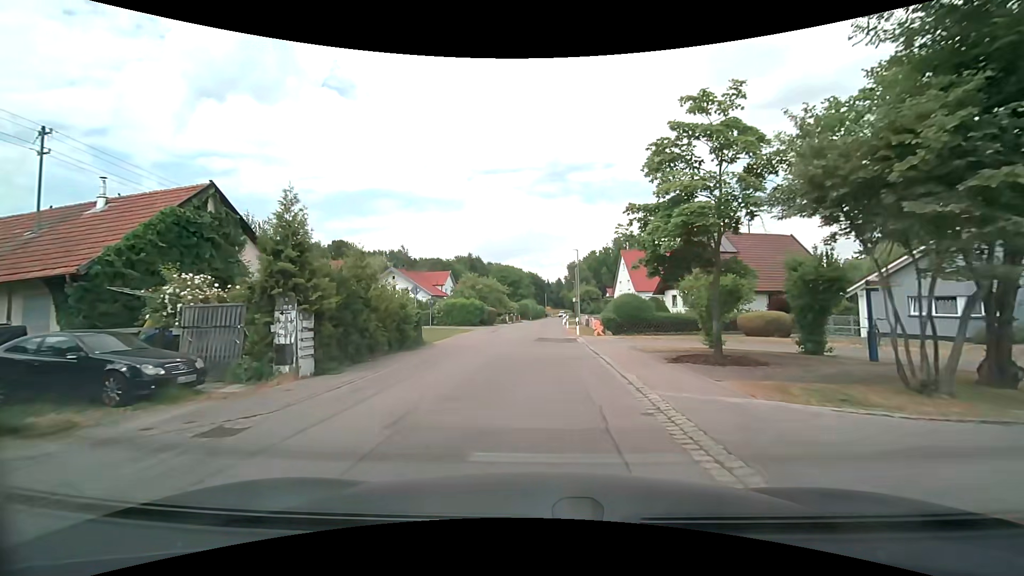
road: residential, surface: asphalt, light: Day
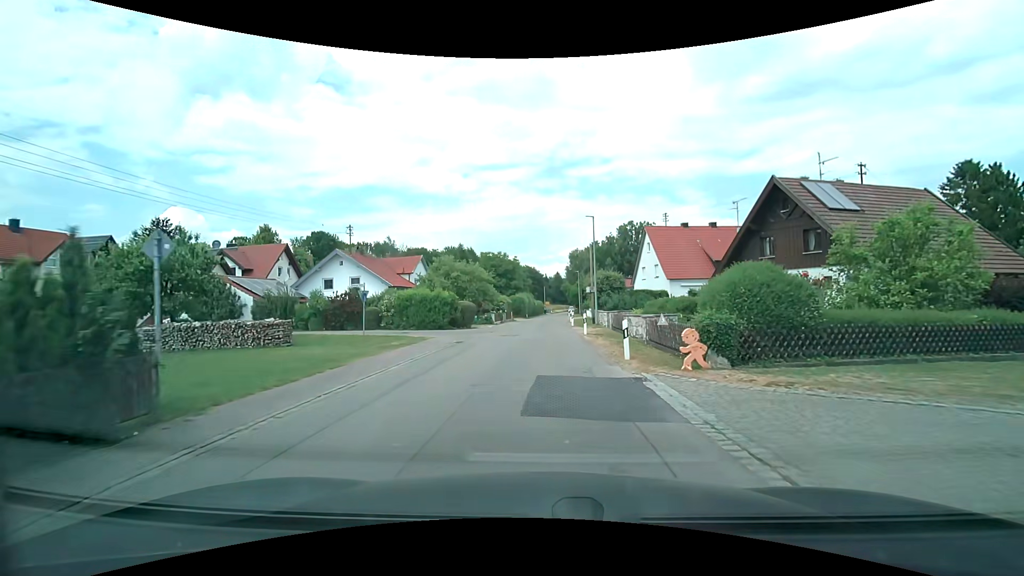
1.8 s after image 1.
(-0.1, +16.4) m; 0°
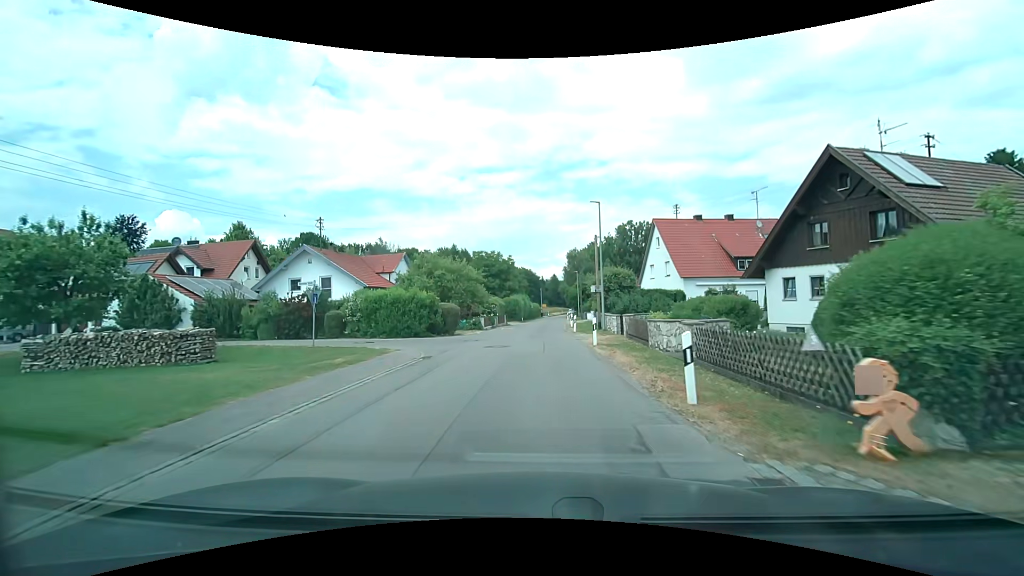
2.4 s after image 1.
(0.0, +5.7) m; 0°
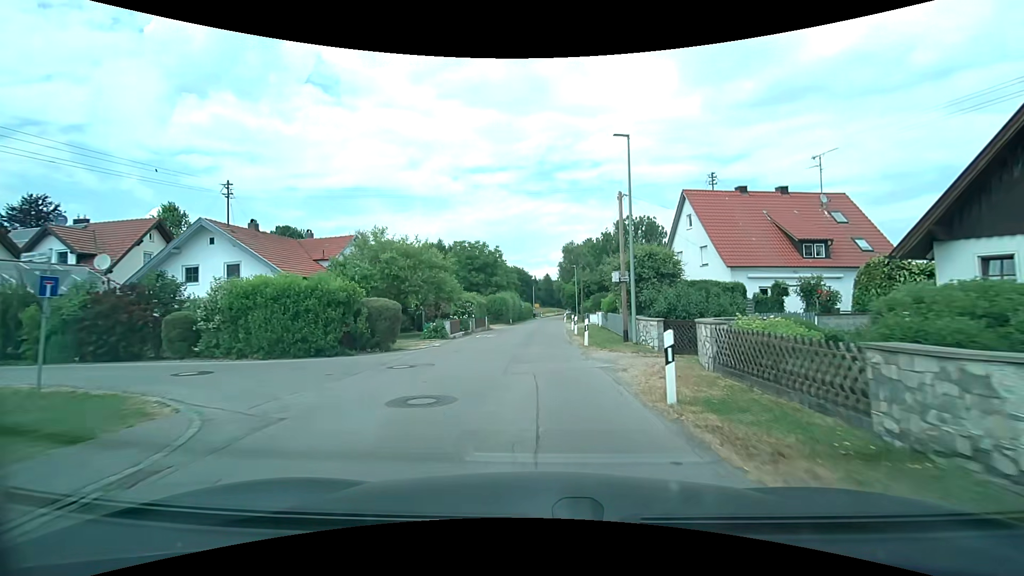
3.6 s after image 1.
(+0.1, +11.5) m; +1°
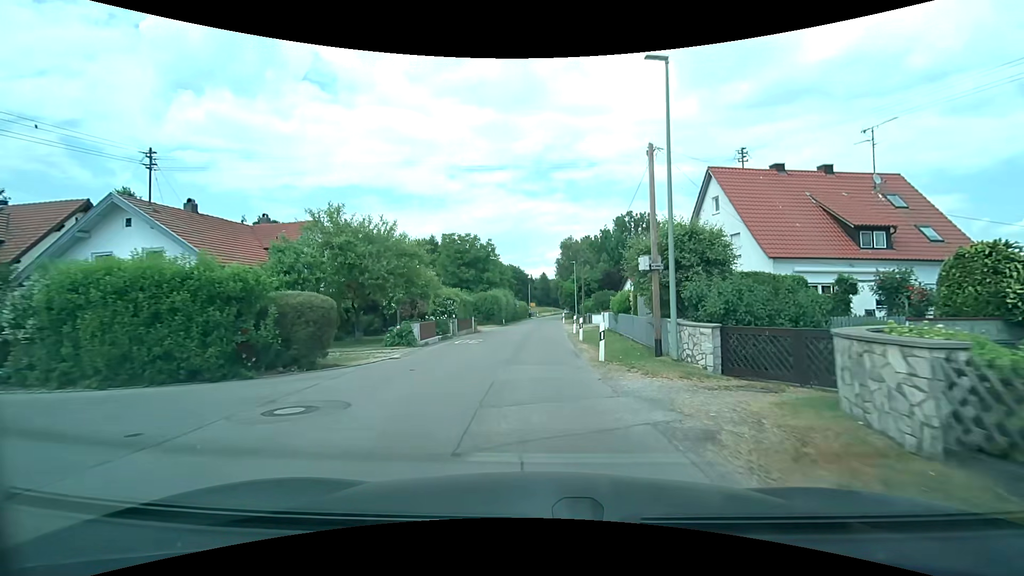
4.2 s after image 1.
(0.0, +5.8) m; 0°
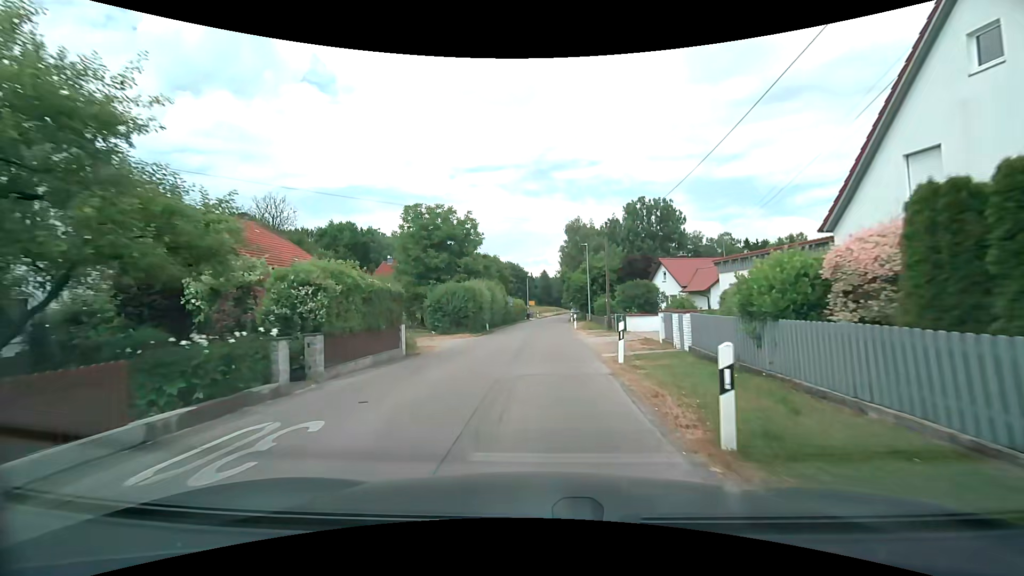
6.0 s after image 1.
(+0.2, +17.2) m; 0°
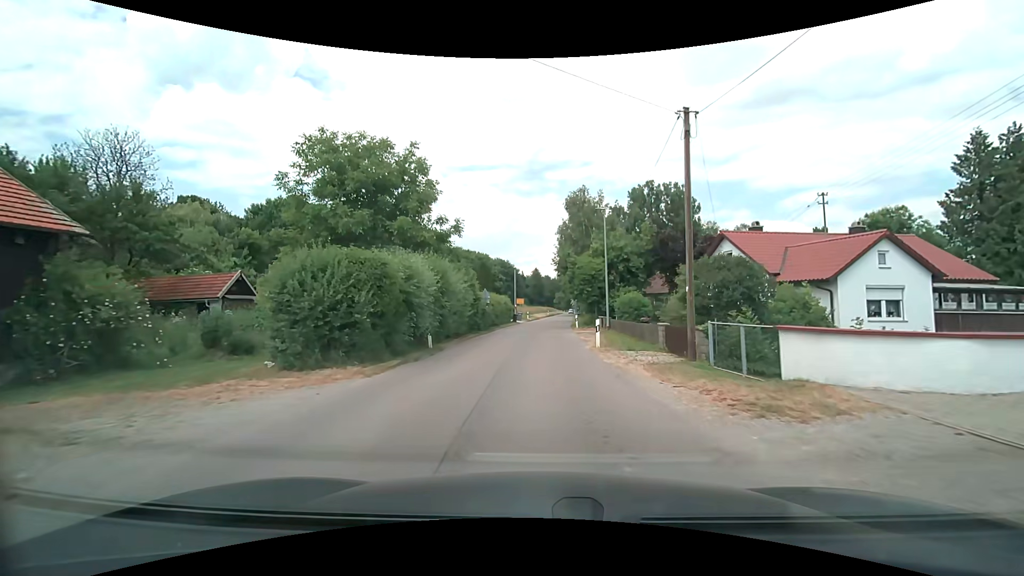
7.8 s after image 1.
(+0.1, +17.6) m; +1°
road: unclassified
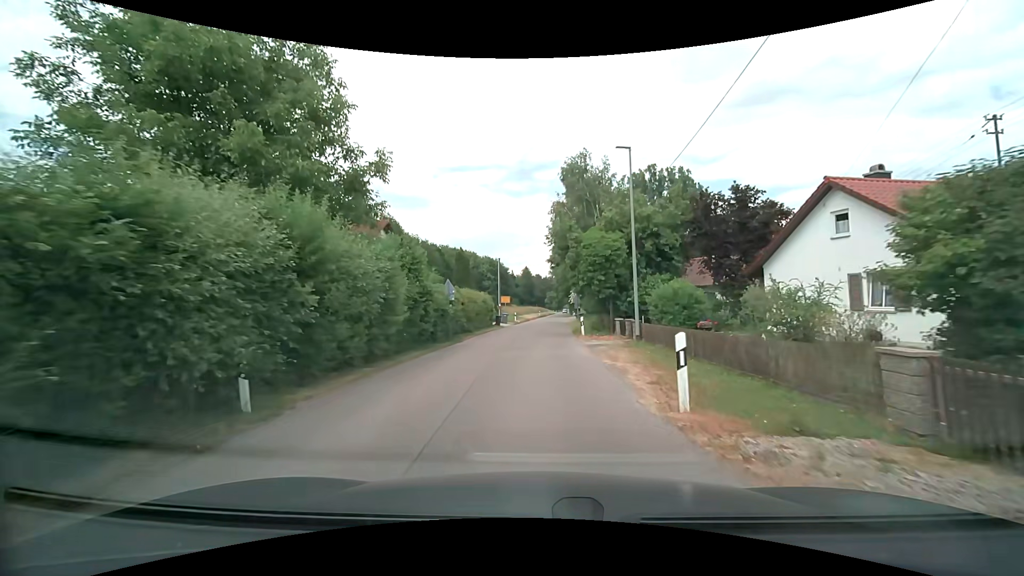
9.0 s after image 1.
(+0.2, +11.8) m; +1°
(0, +10) (0, +20) (0, +30) (+1, +40) (+1, +50) (+2, +60) (+2, +70) (+3, +80) (+4, +90) (+4, +100) m
